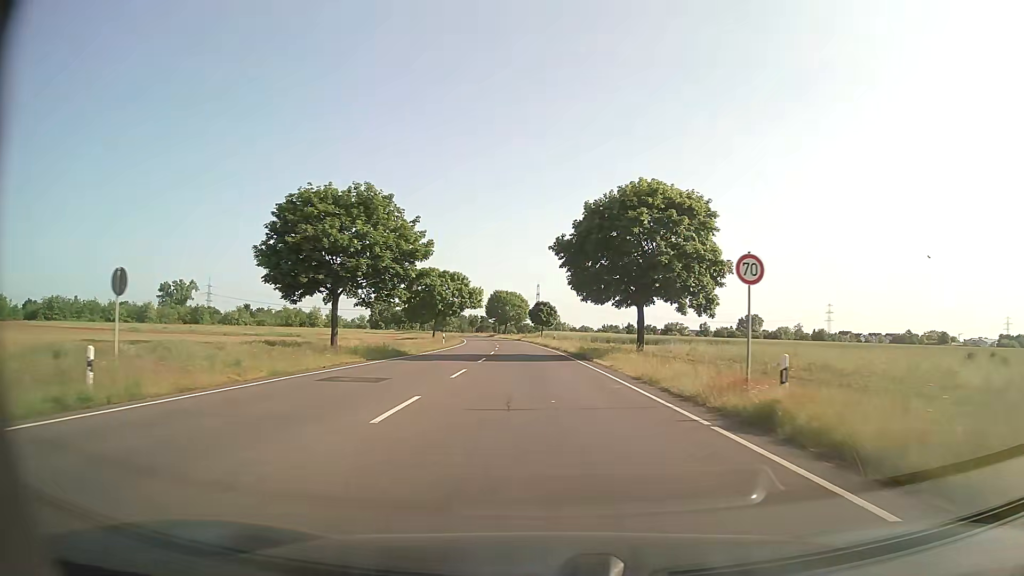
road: secondary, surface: asphalt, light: Day
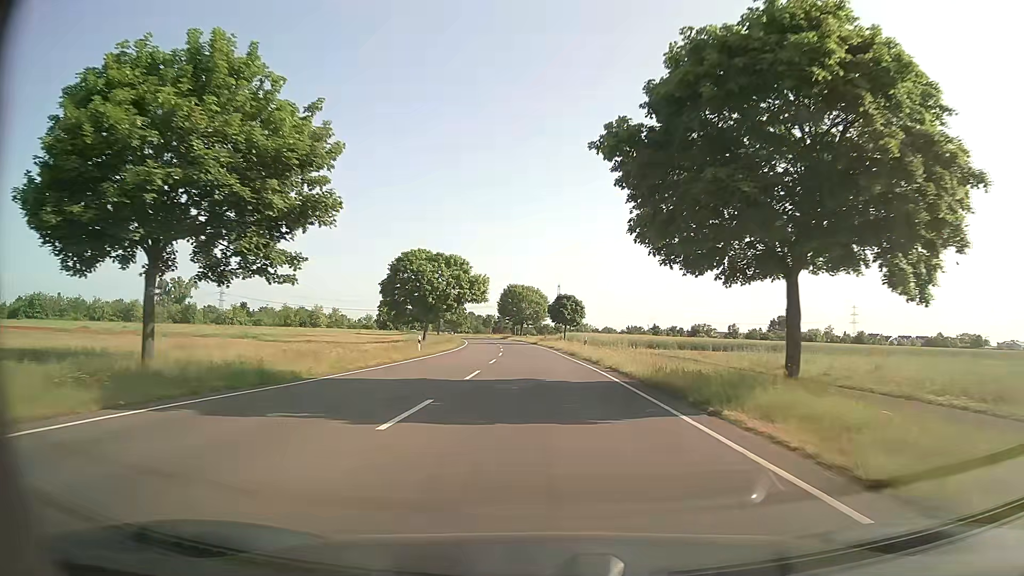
(-0.3, +20.4) m; -2°
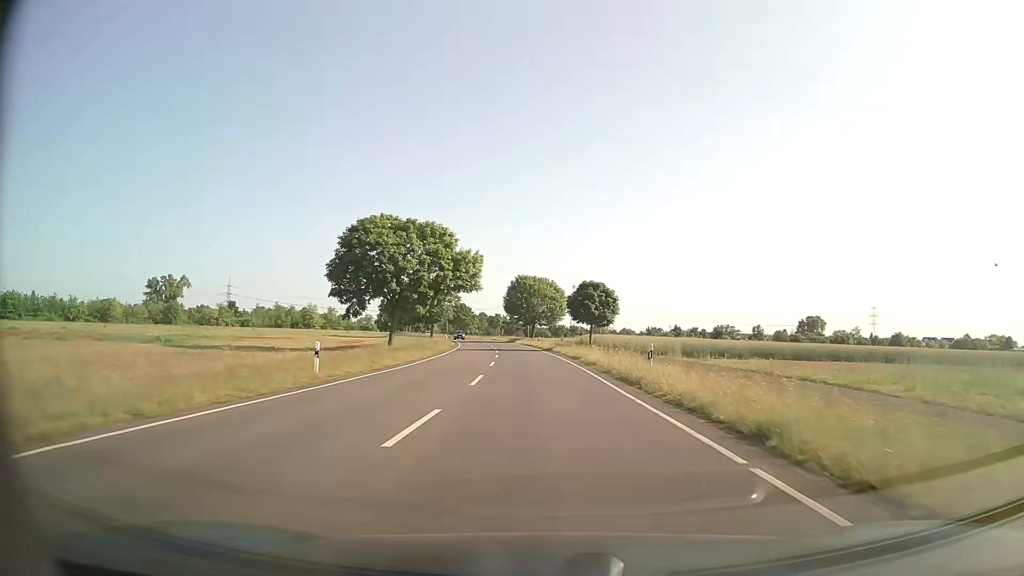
(-0.2, +20.7) m; 0°
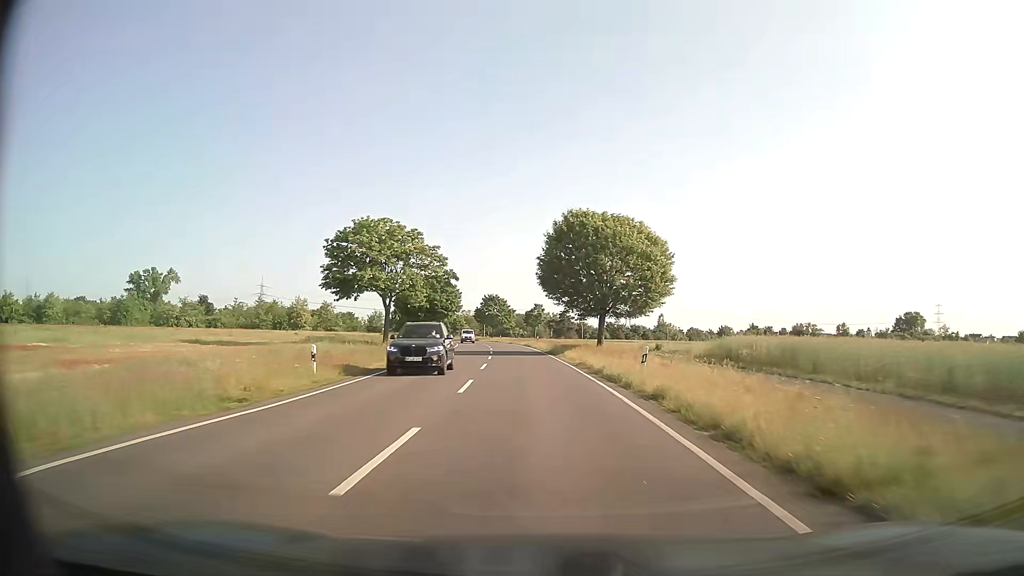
(-2.5, +50.7) m; -5°
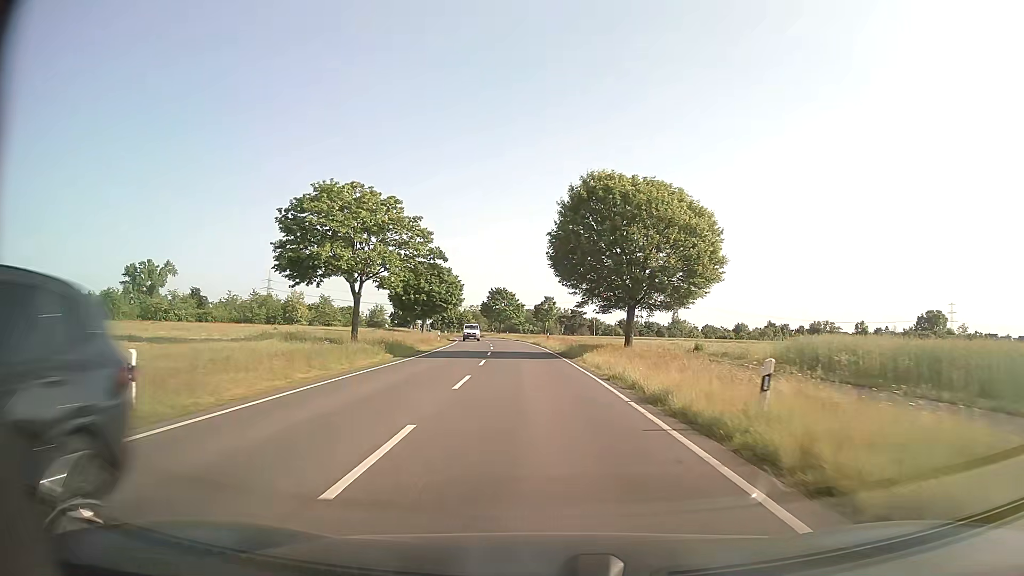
(-0.1, +9.9) m; -1°
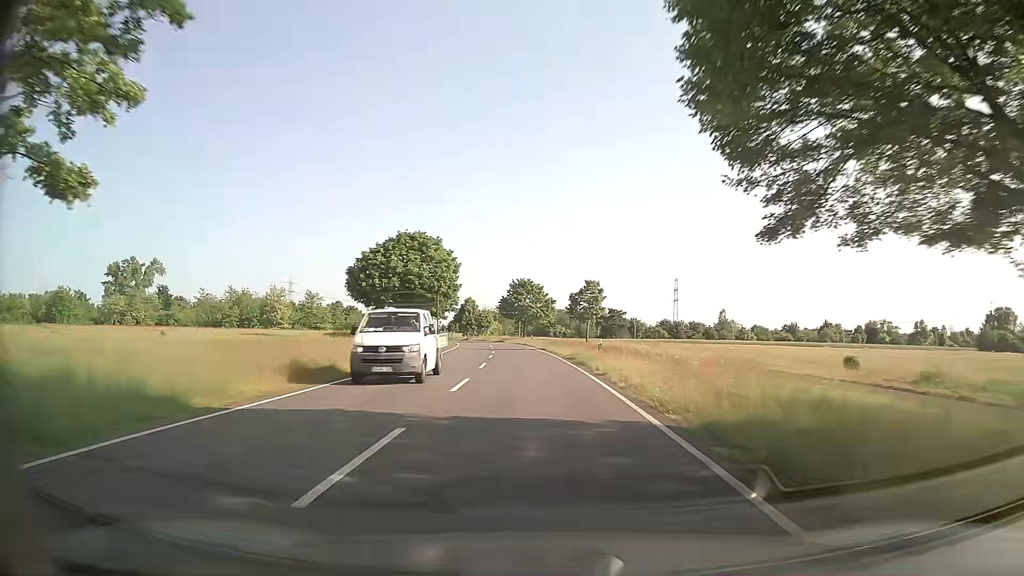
(-0.6, +29.2) m; -3°
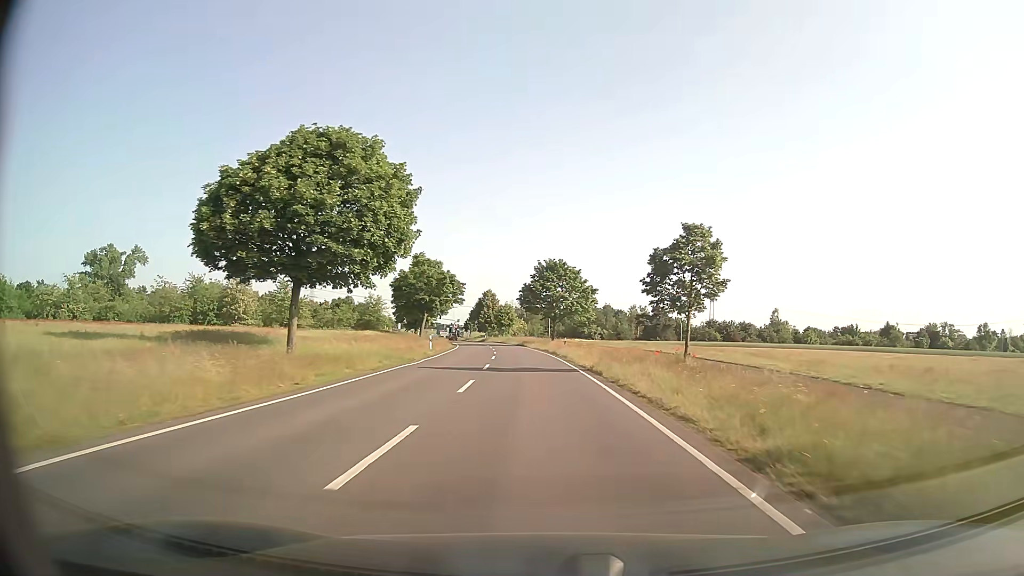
(-0.7, +28.7) m; -3°
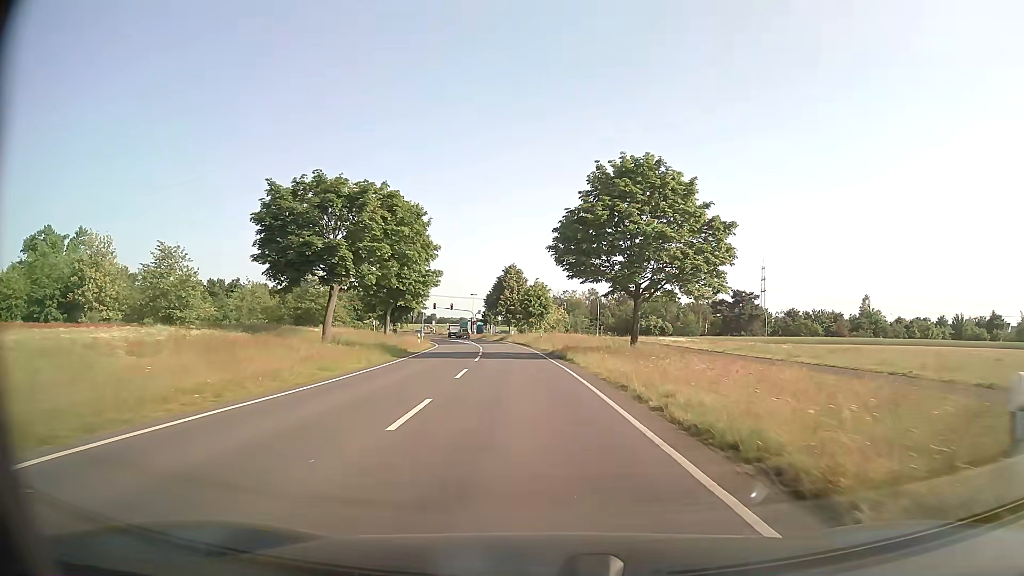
(-1.3, +44.6) m; -3°
(0, +10) (0, +20) (-1, +30) (-2, +40) (-2, +50) (-4, +60) (-5, +70) (-7, +80) (-8, +89) (-10, +99) m
